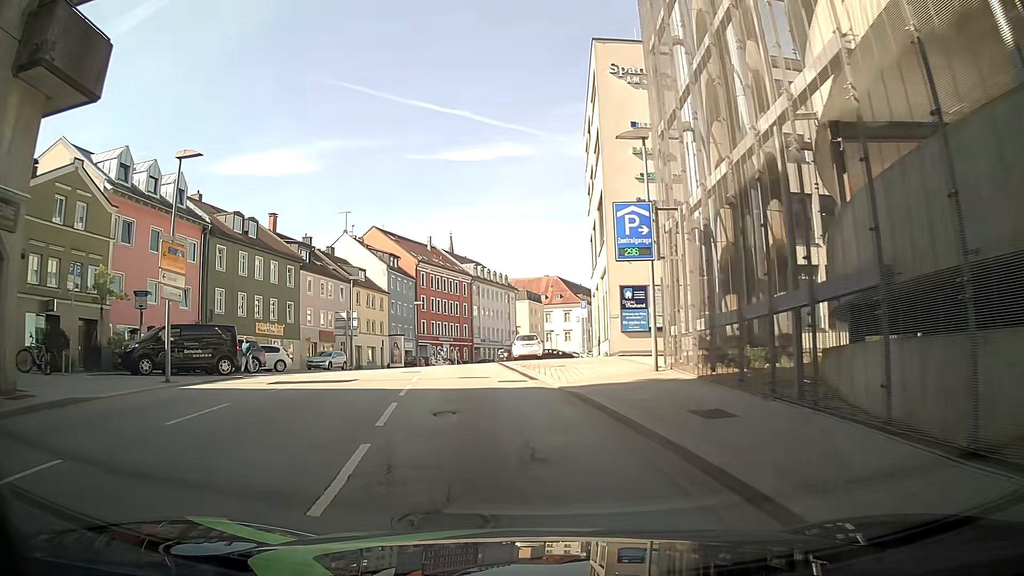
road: tertiary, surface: asphalt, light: Day
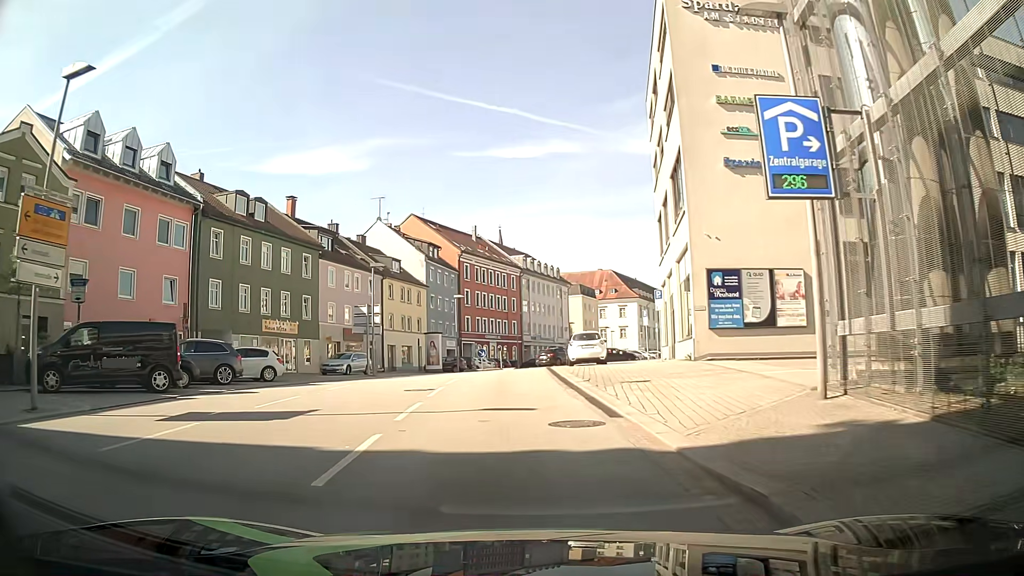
(0.0, +8.1) m; -1°
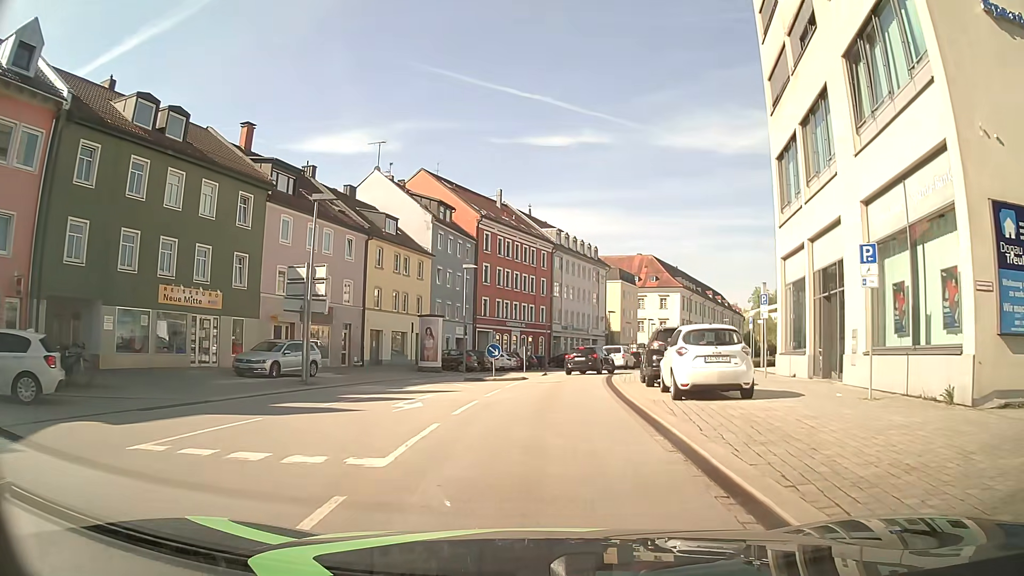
(-0.1, +16.6) m; -2°
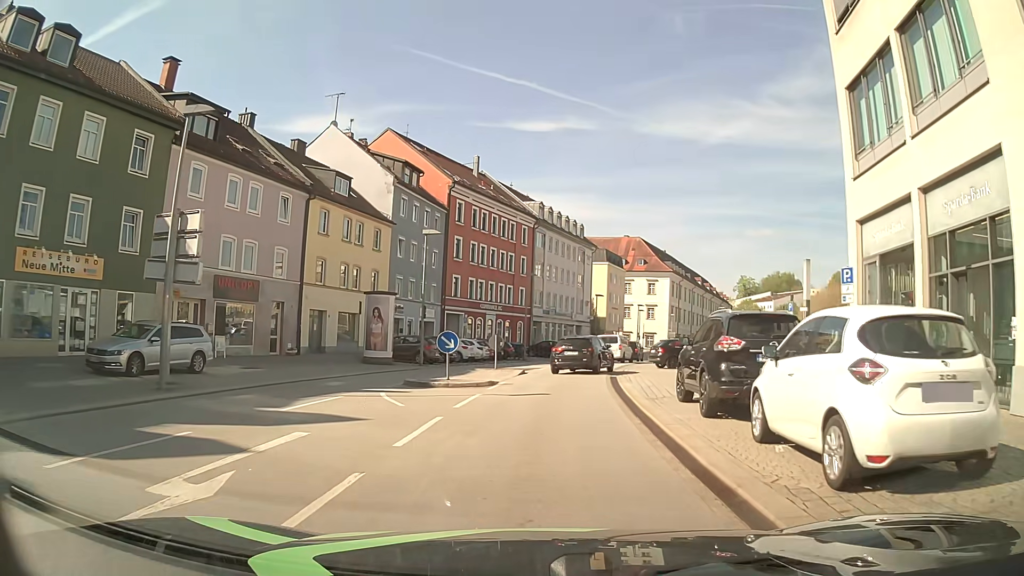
(0.0, +8.5) m; 0°
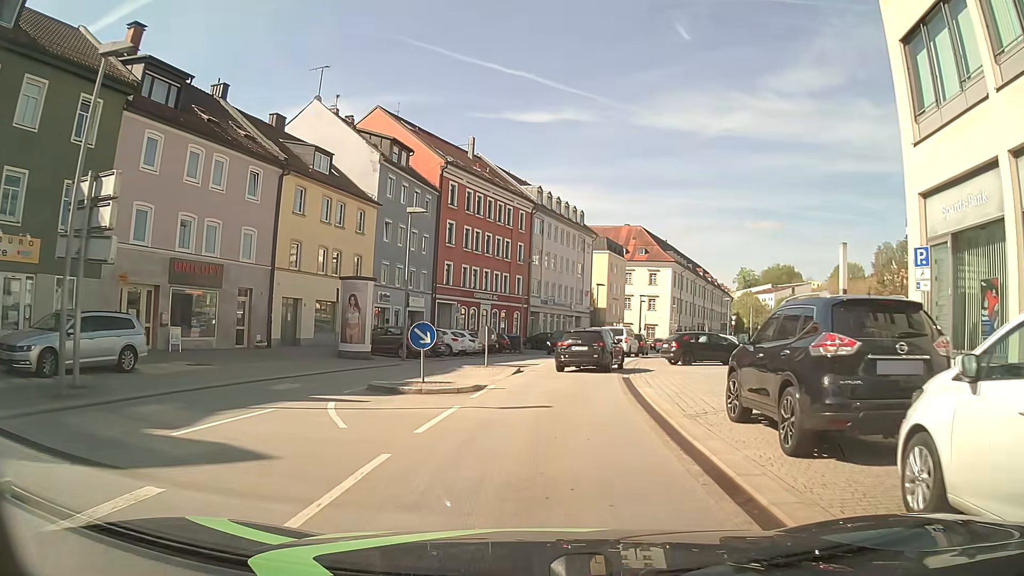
(0.0, +3.7) m; 0°
